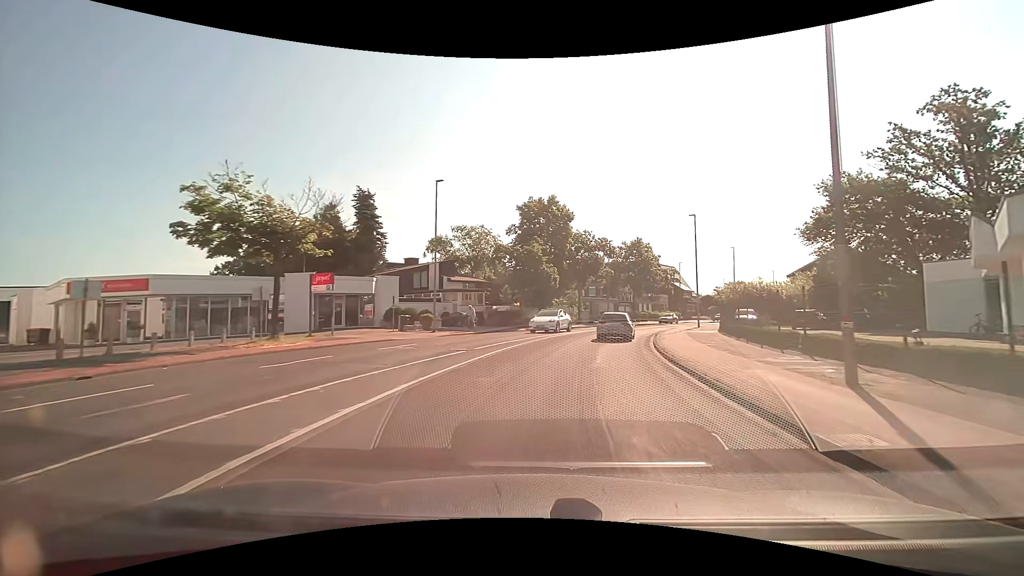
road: tertiary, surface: asphalt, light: Day
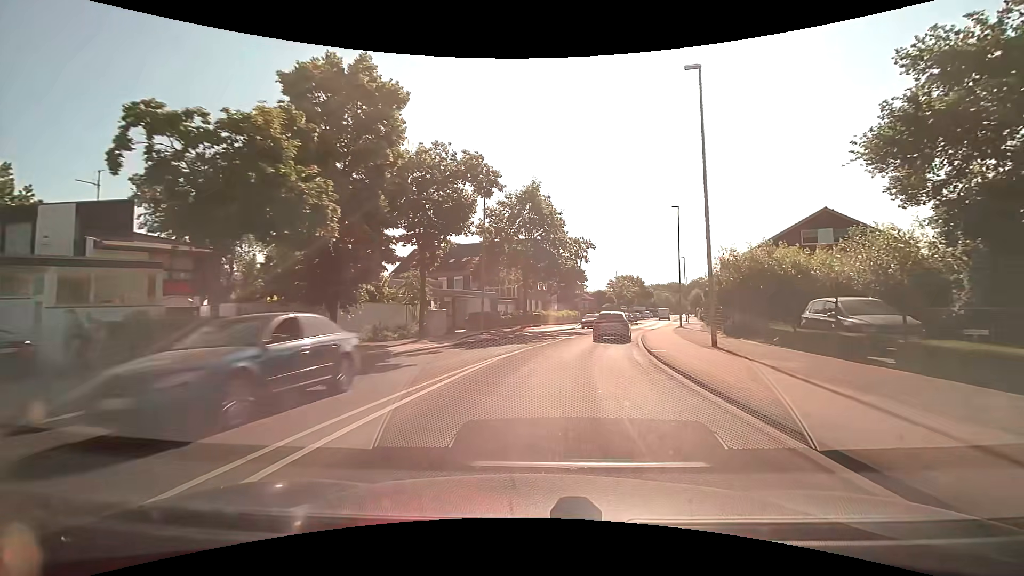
(+3.7, +30.1) m; +14°
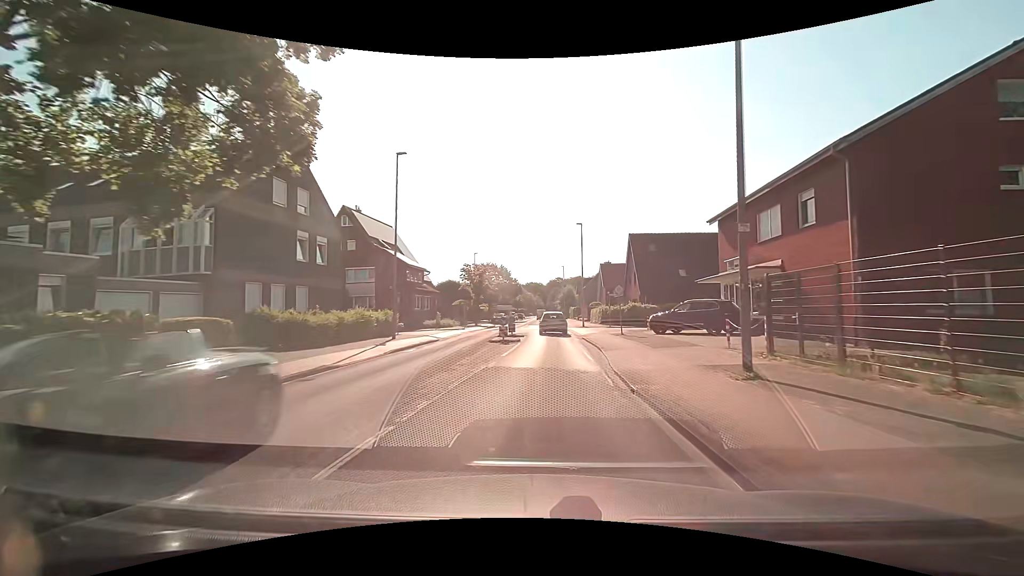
(+5.1, +34.1) m; +16°
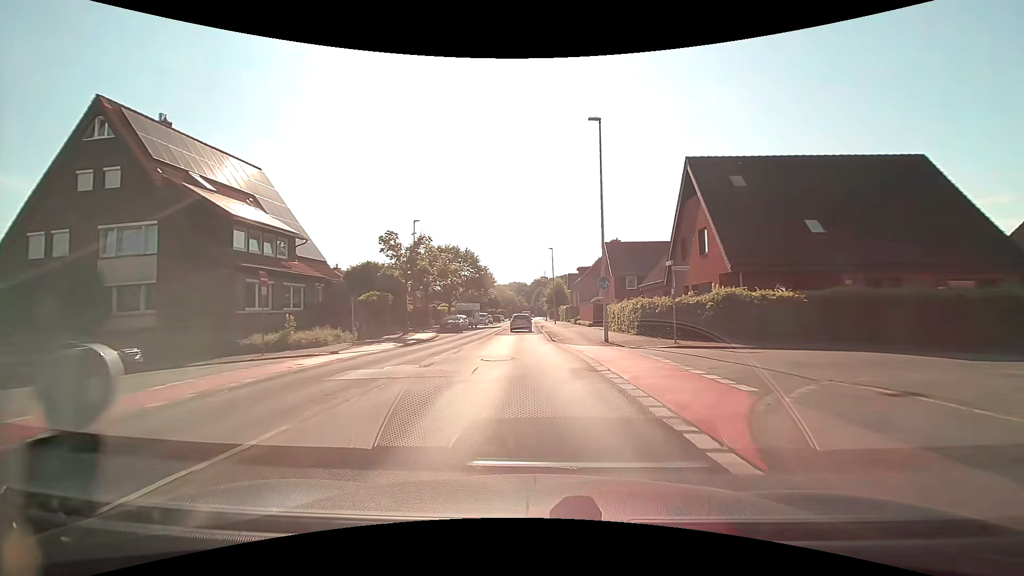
(+0.9, +27.4) m; +2°
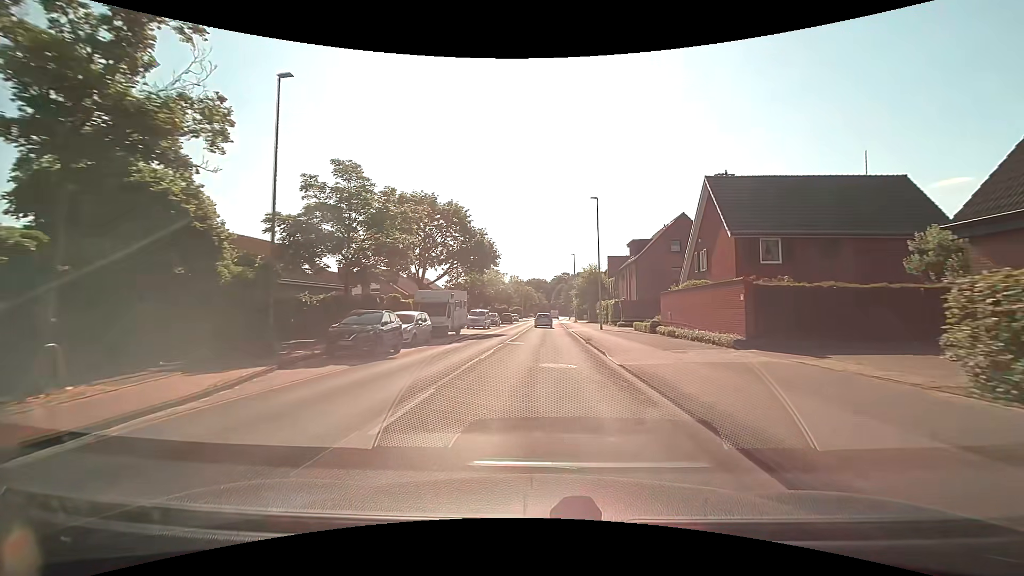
(-1.1, +29.0) m; -2°
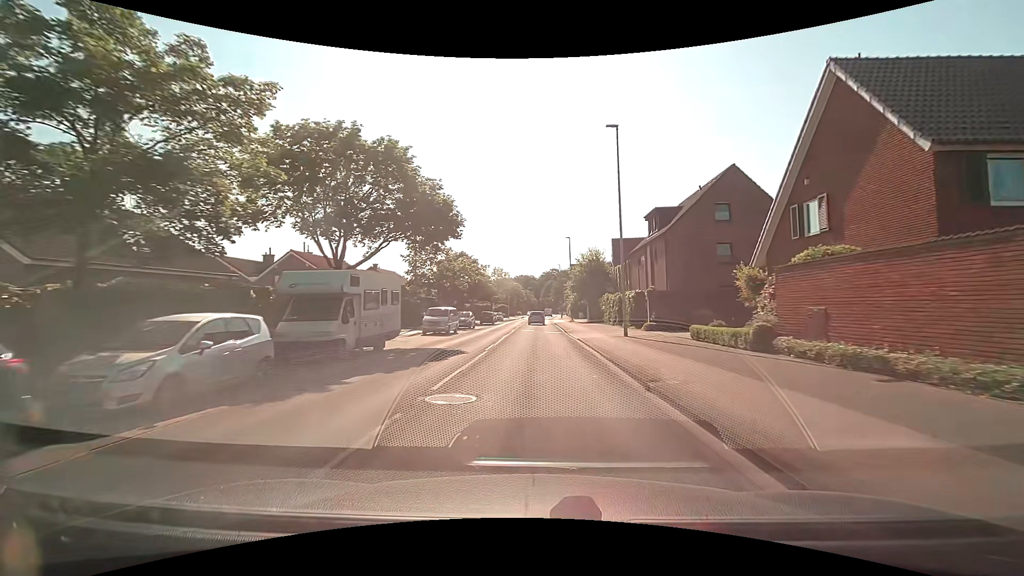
(+0.2, +15.0) m; +1°
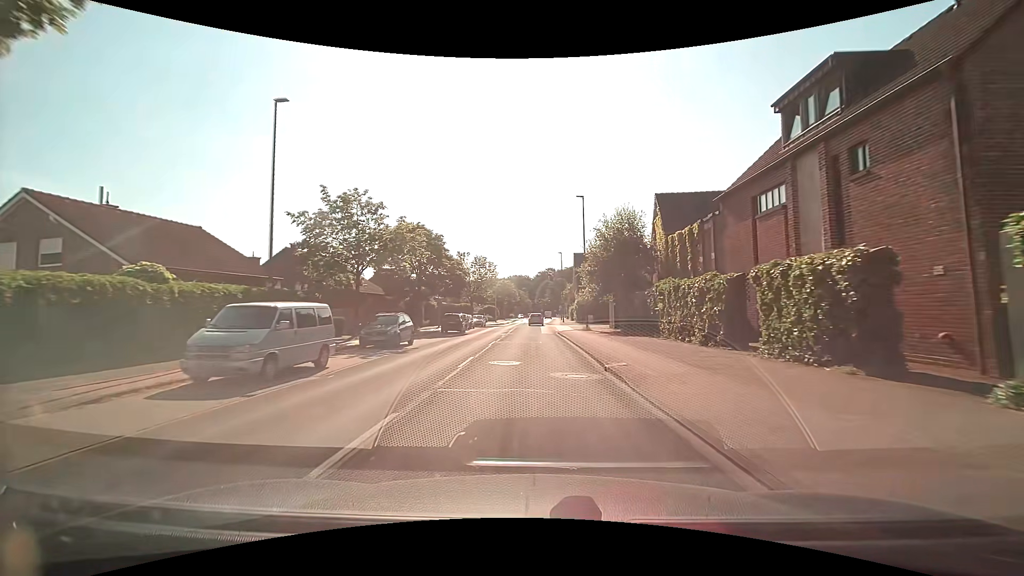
(0.0, +22.9) m; +1°
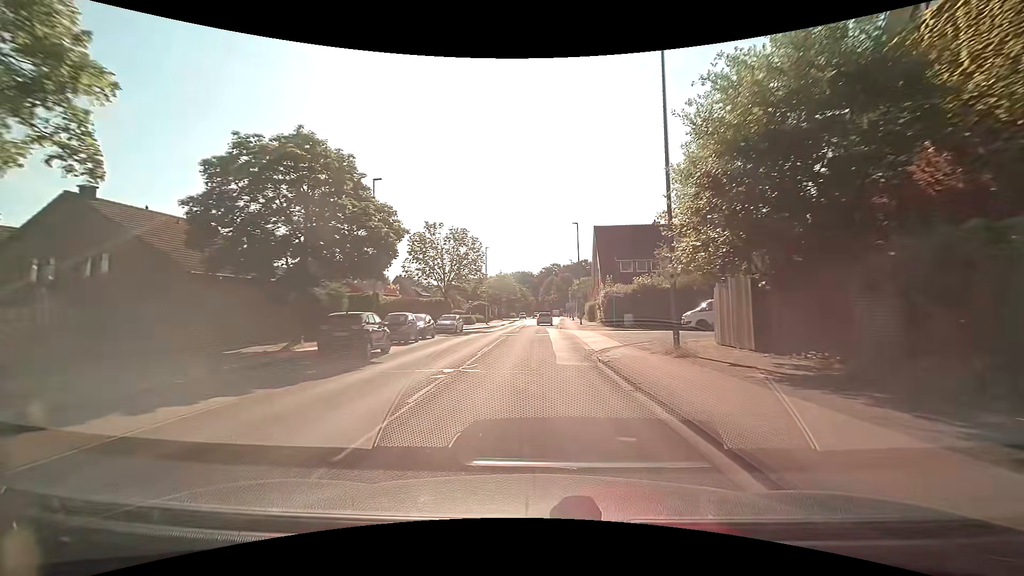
(-0.1, +23.3) m; -1°
(0, +10) (0, +20) (0, +30) (0, +40) (+1, +50) (+1, +60) (+1, +70) (+1, +80) (+1, +90) (+1, +100) m
